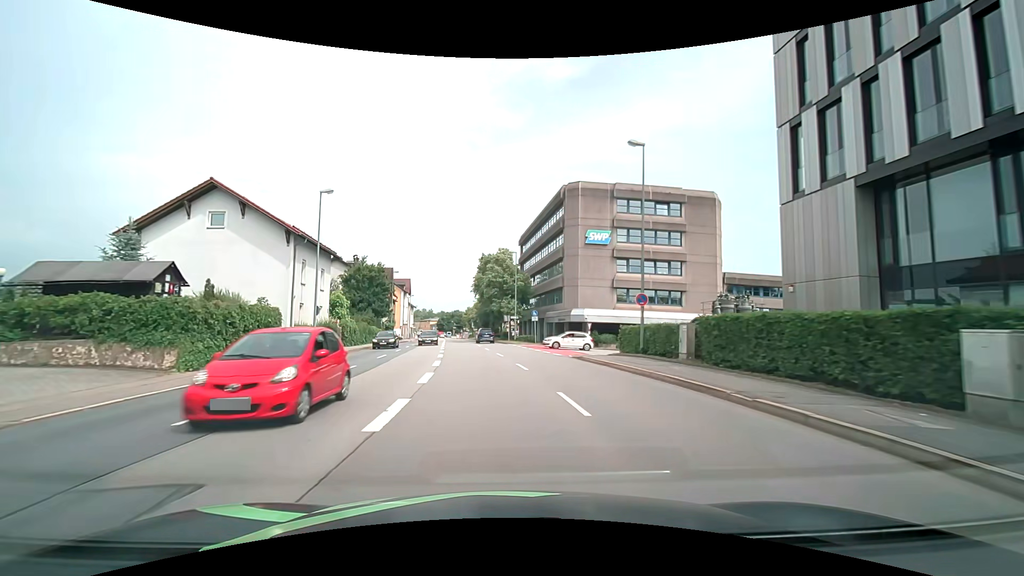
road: primary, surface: asphalt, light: Day
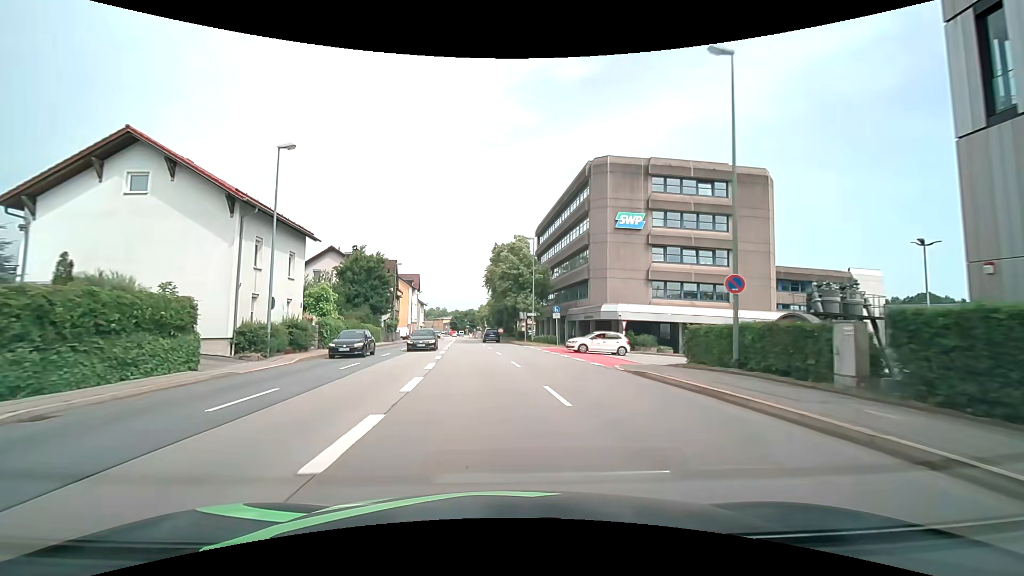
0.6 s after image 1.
(0.0, +8.0) m; -1°
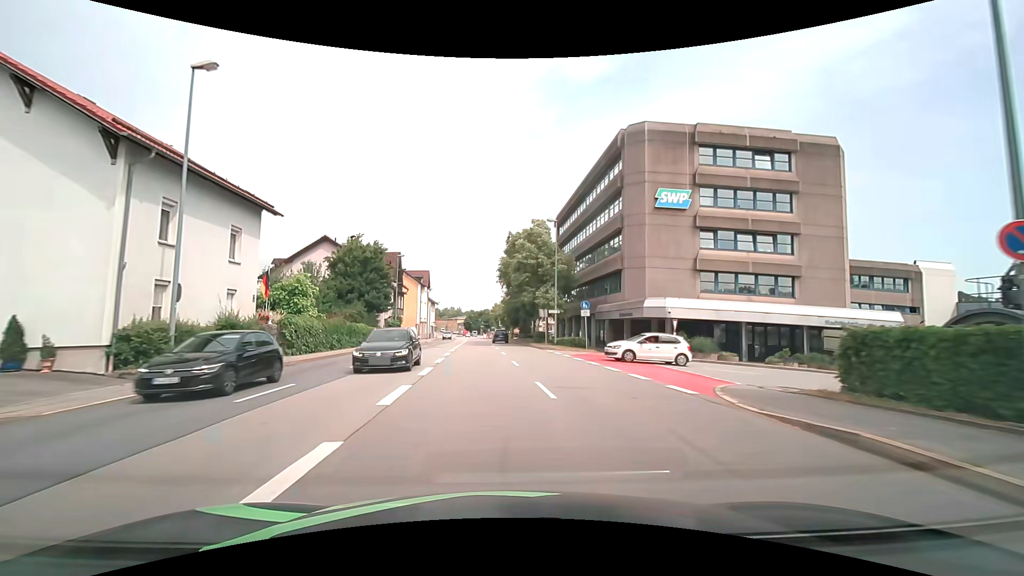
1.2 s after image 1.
(-0.1, +7.9) m; -2°
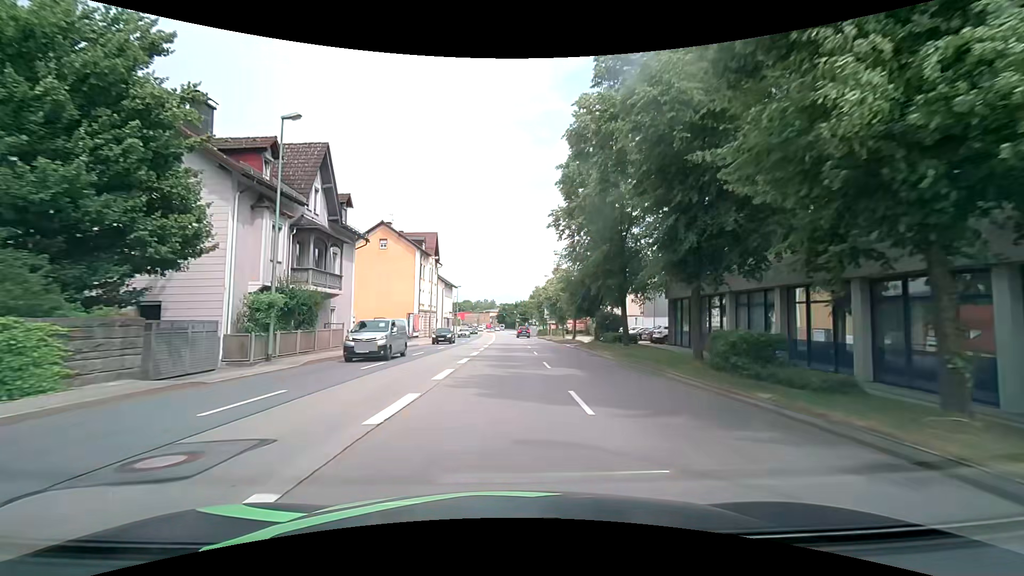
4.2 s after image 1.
(-1.9, +37.8) m; -4°
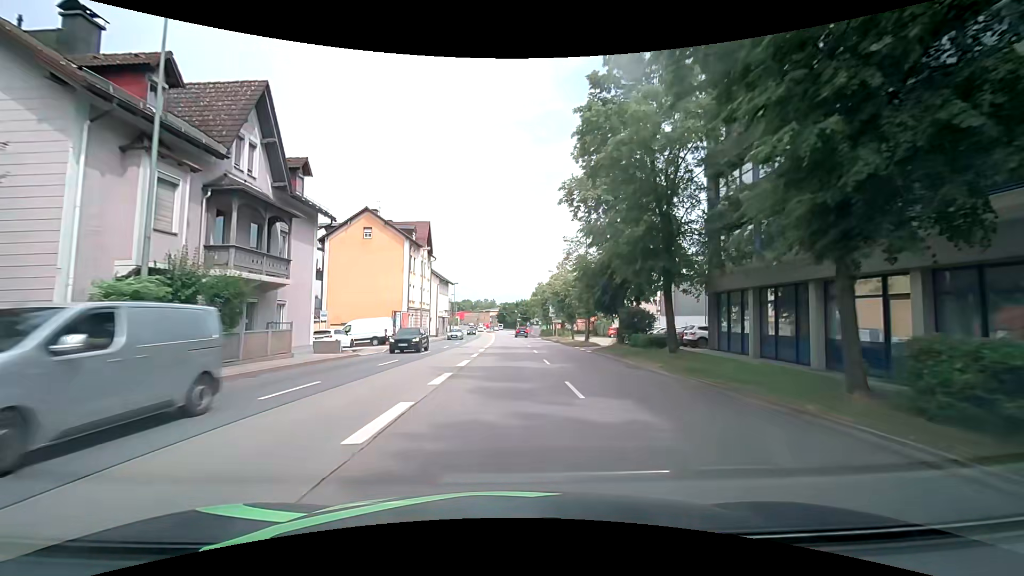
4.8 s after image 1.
(-0.1, +7.2) m; 0°
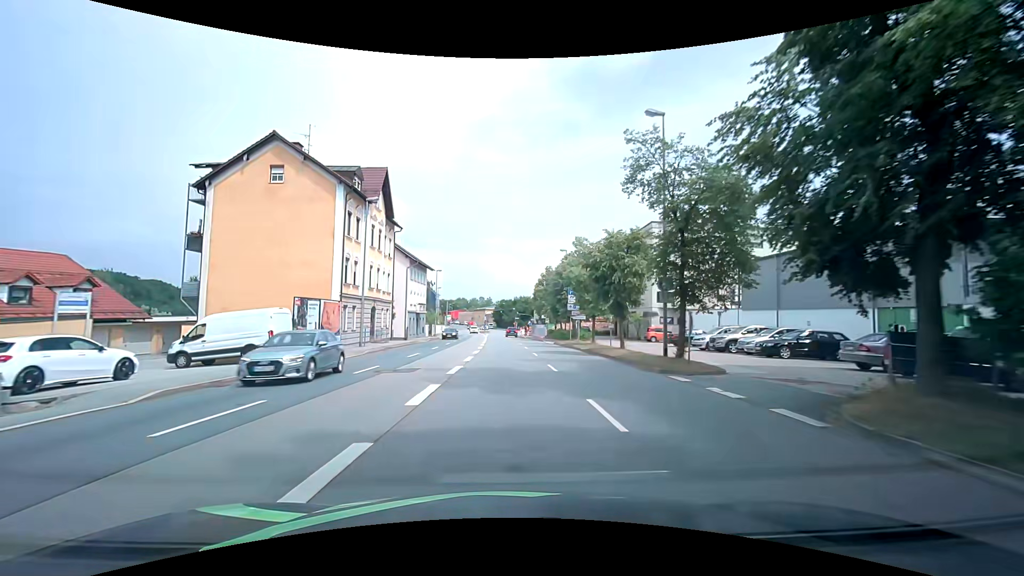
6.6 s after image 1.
(+0.2, +21.0) m; +1°
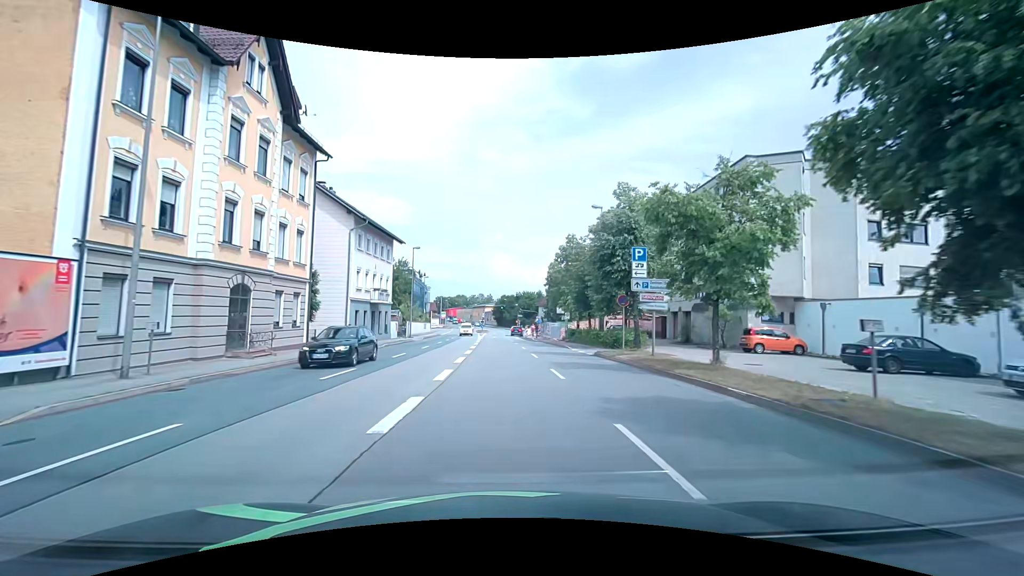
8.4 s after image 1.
(-0.1, +20.4) m; +1°
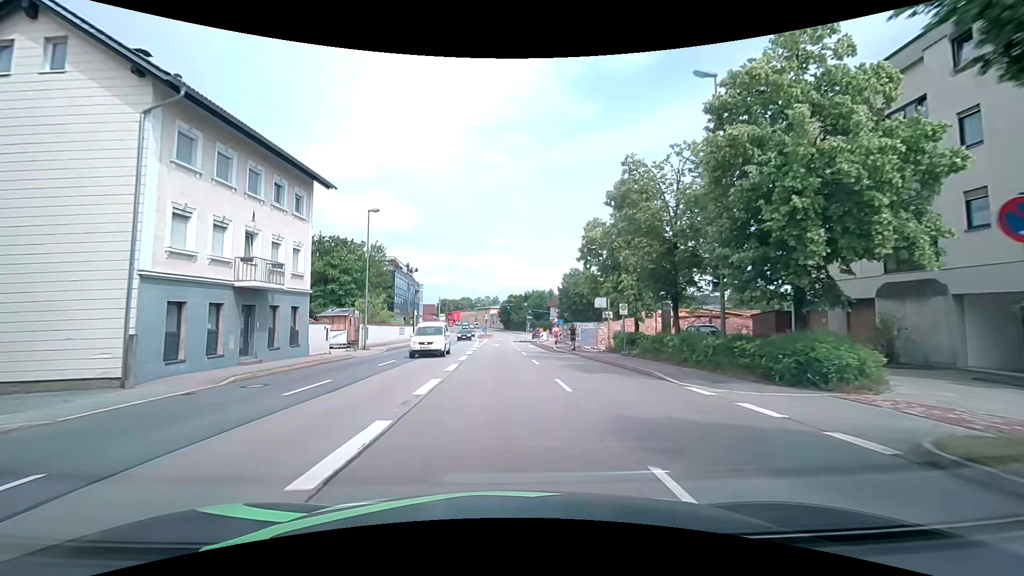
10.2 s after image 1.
(-0.4, +20.0) m; -2°
